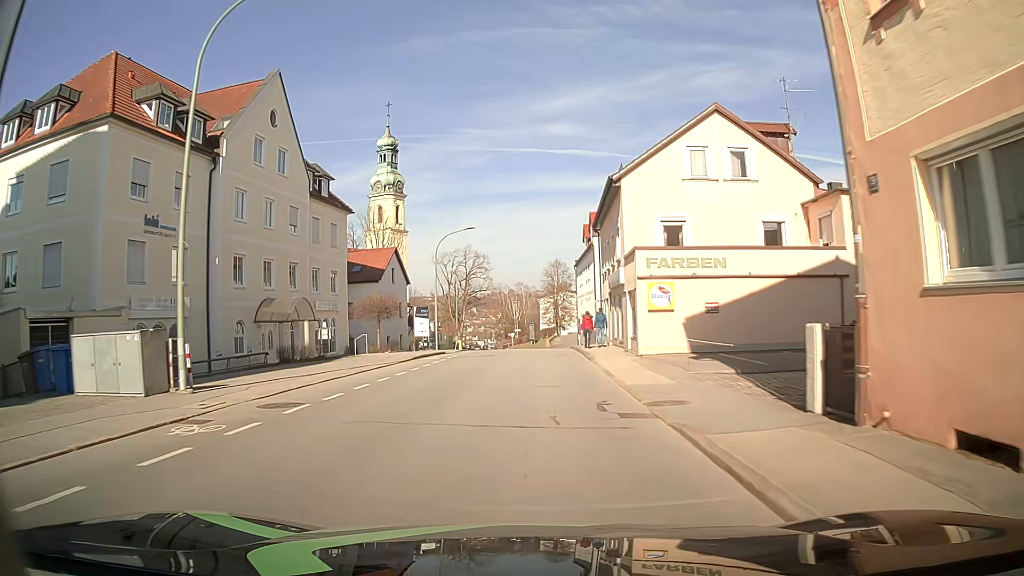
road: tertiary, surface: asphalt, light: Day
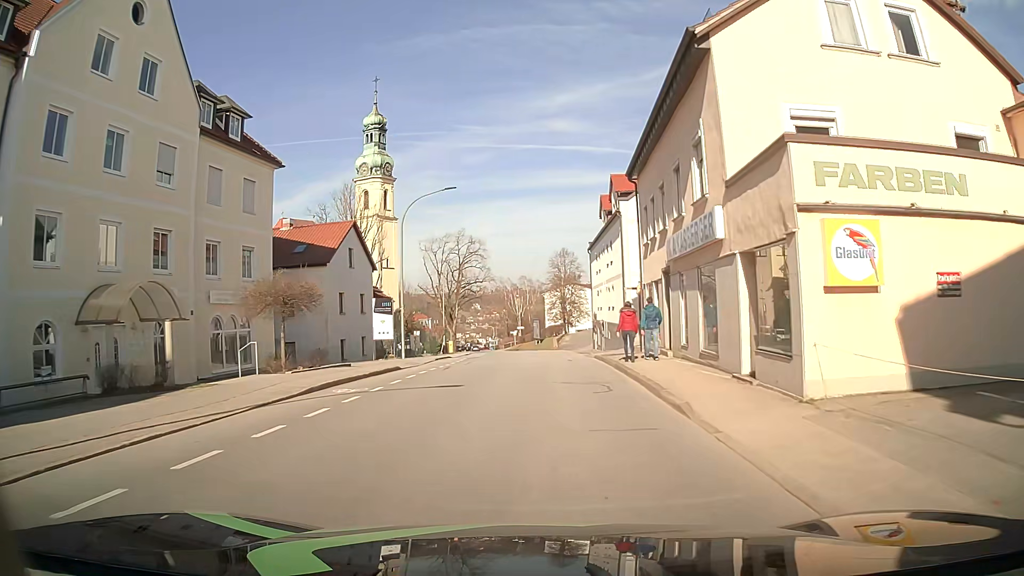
(0.0, +14.0) m; 0°
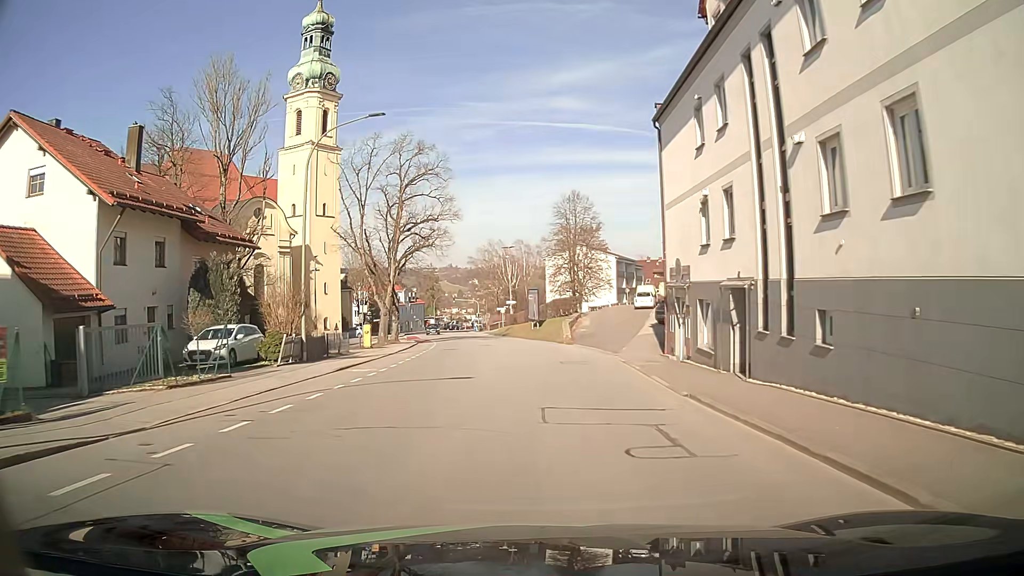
(+0.4, +35.8) m; 0°
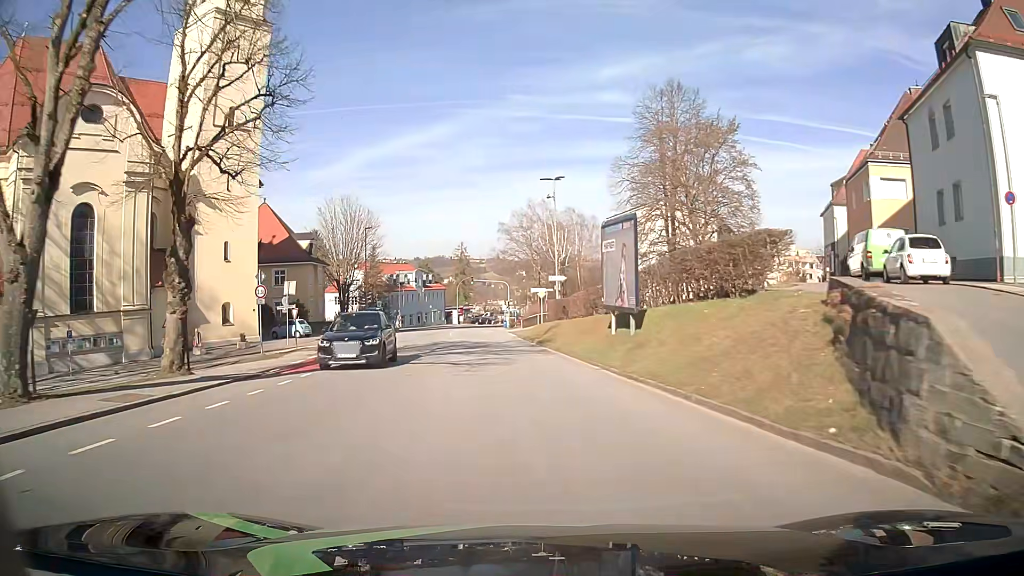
(-1.1, +38.4) m; -4°
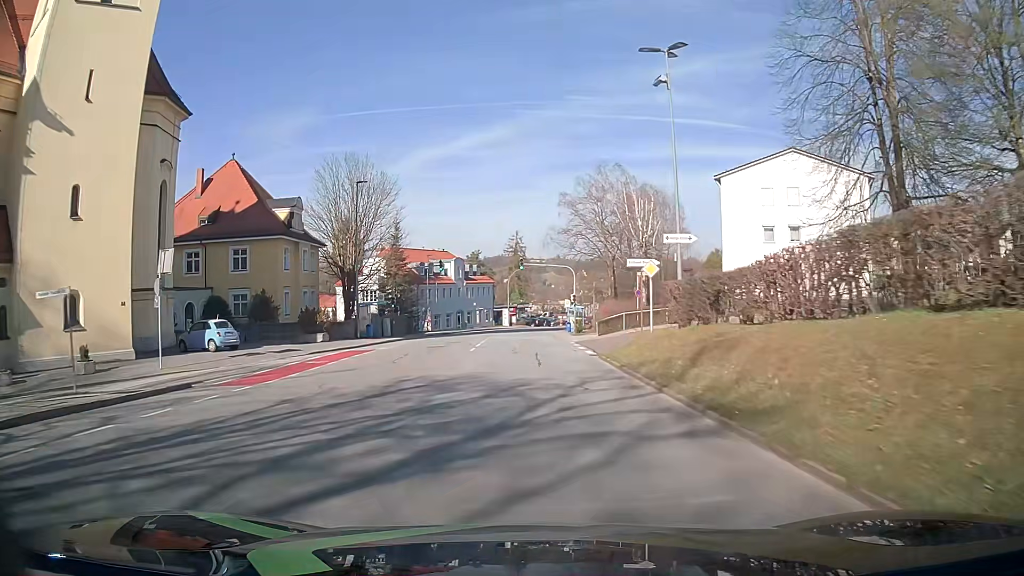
(-1.2, +23.4) m; -6°
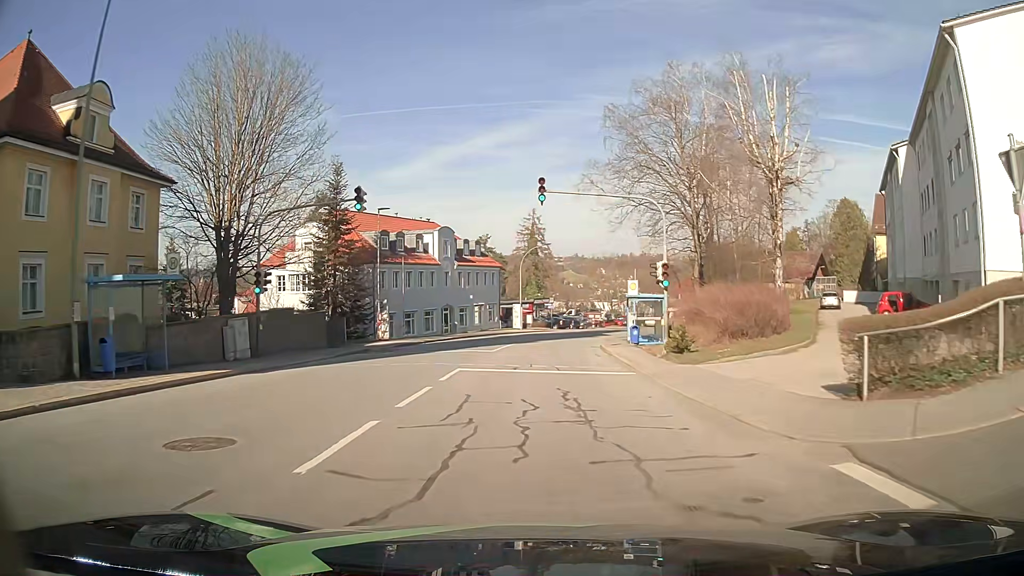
(-0.4, +30.4) m; -1°
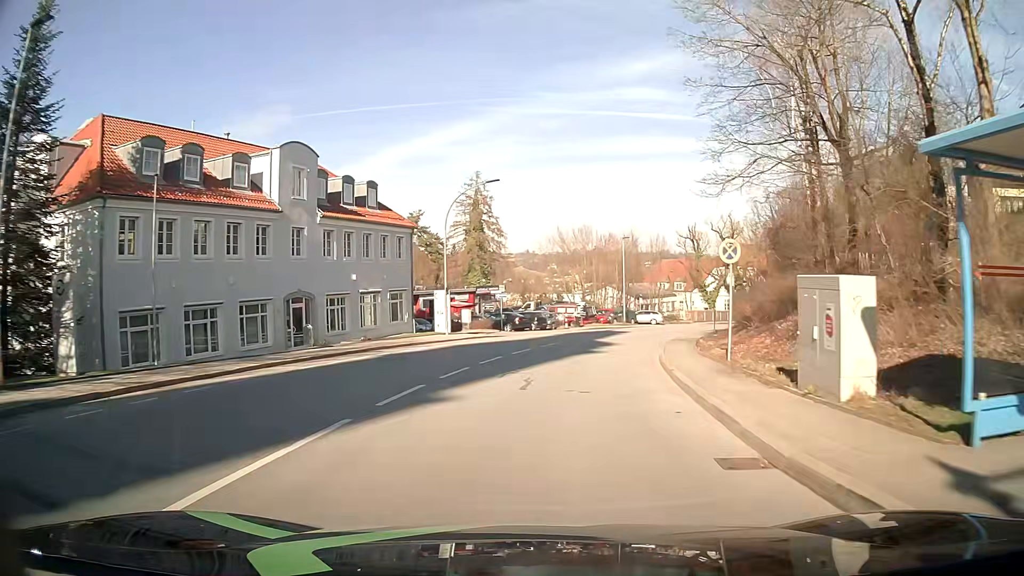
(+0.5, +29.9) m; +4°
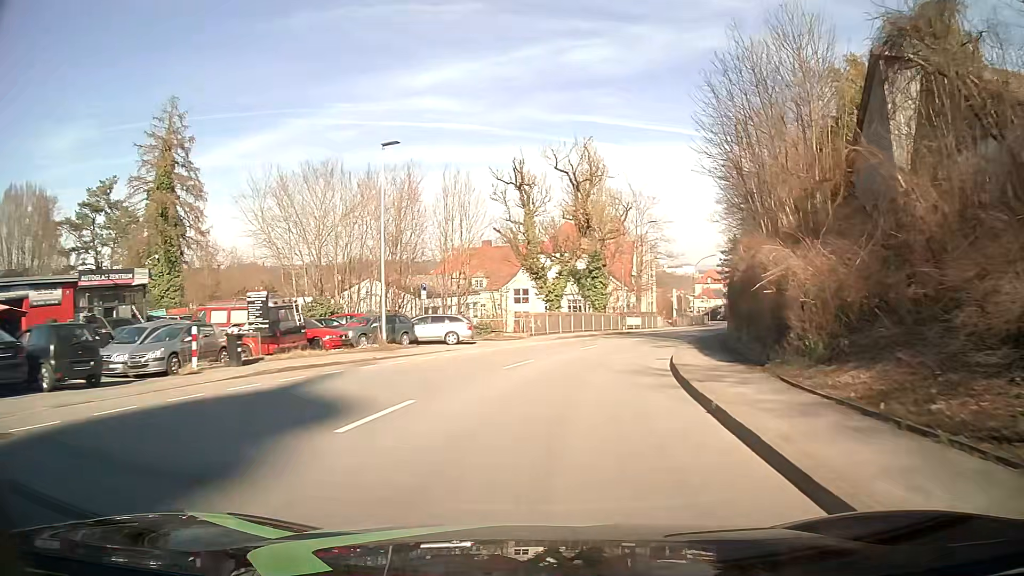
(+5.5, +37.3) m; +18°
(0, +10) (+2, +20) (+5, +30) (+8, +39) (+12, +48) (+17, +57) (+21, +66) (+25, +75) (+29, +84) (+33, +94) m
